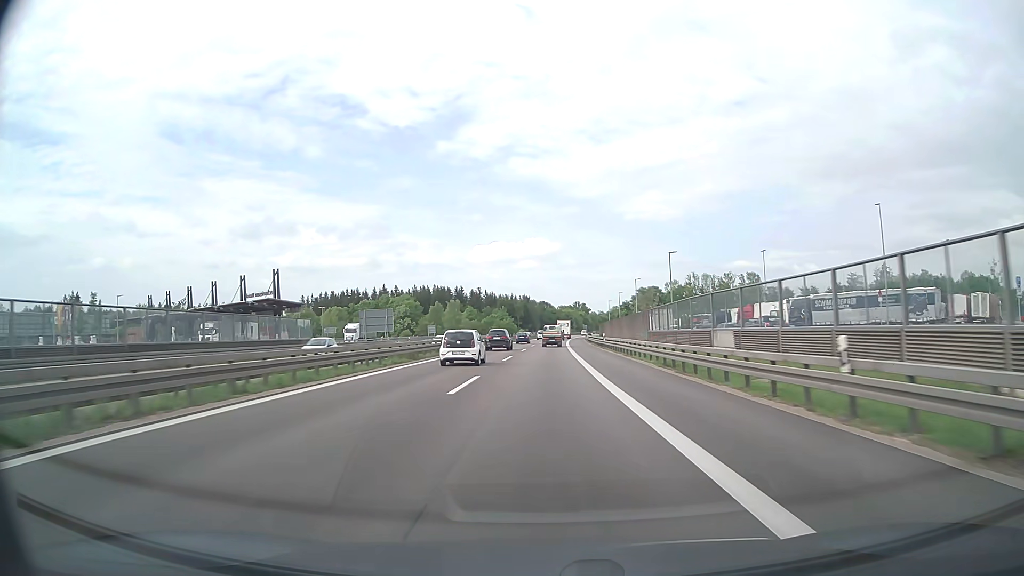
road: motorway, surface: asphalt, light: Day
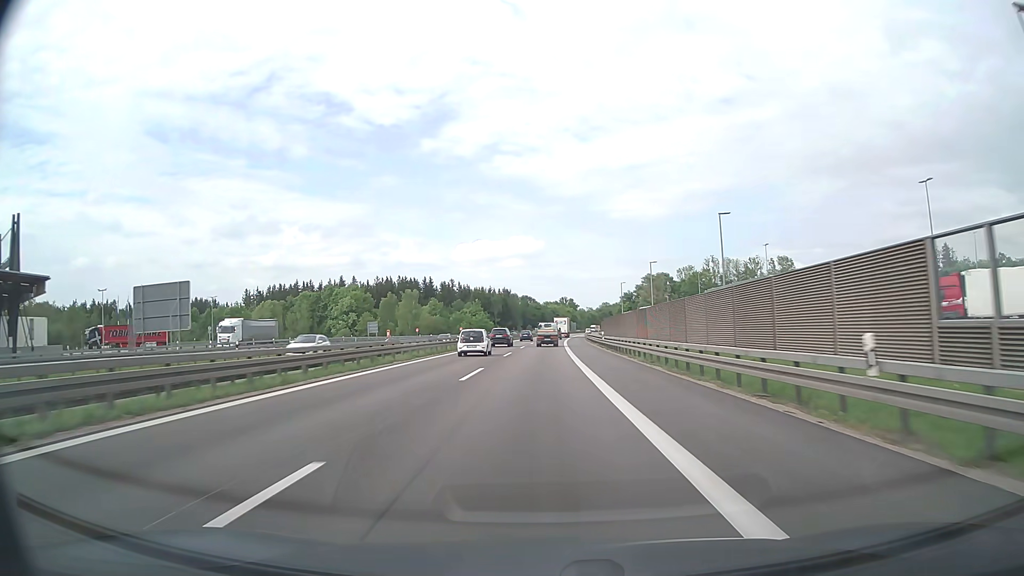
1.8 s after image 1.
(+0.6, +50.3) m; +1°
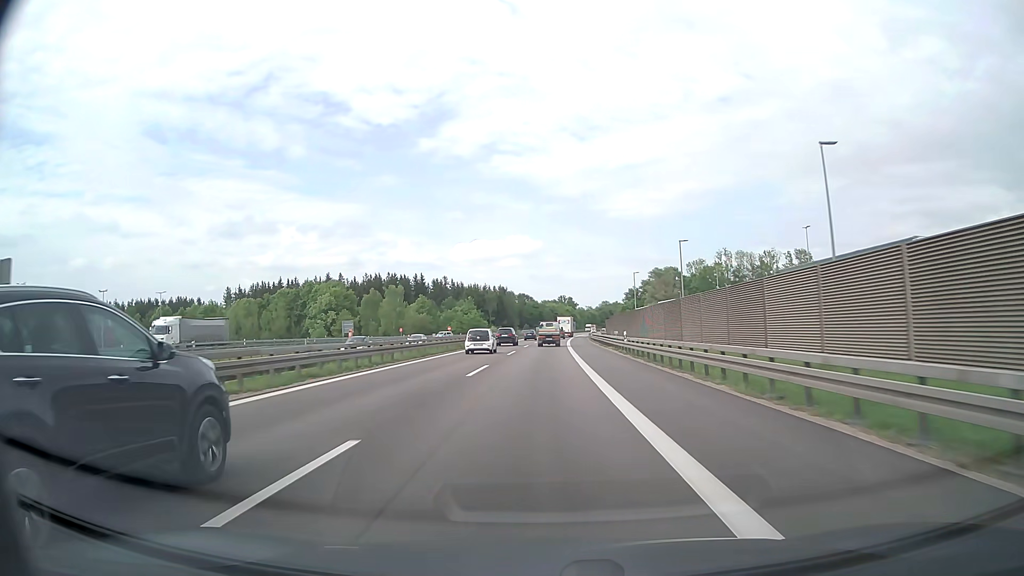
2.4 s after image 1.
(0.0, +16.6) m; 0°
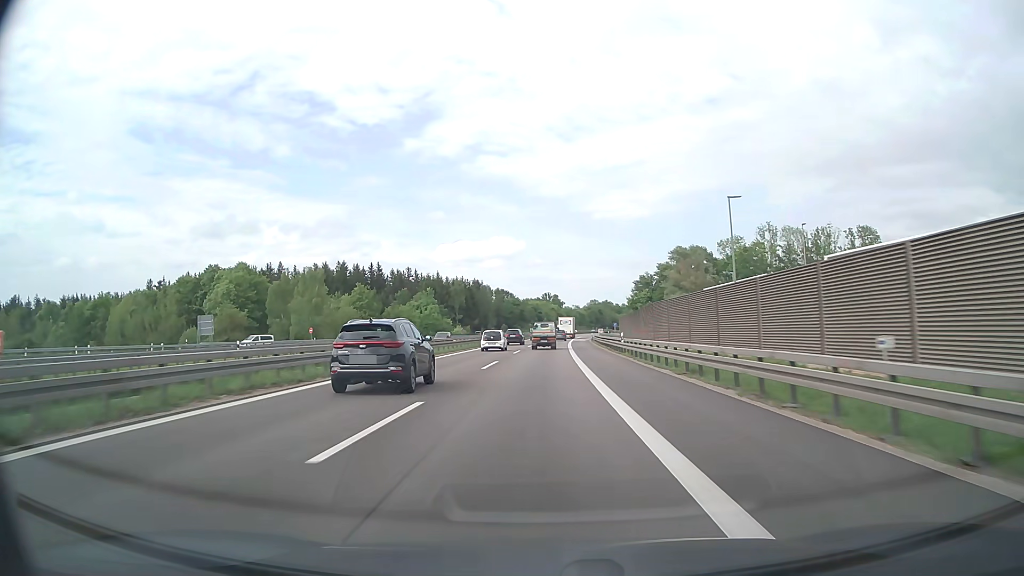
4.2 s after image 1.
(+0.5, +49.4) m; +1°
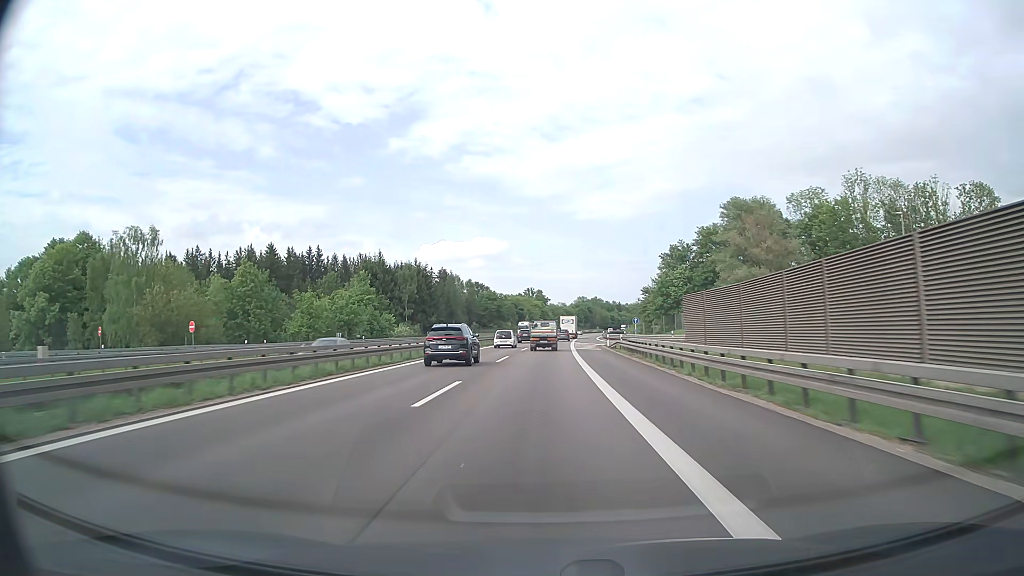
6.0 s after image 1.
(+0.6, +48.9) m; +1°
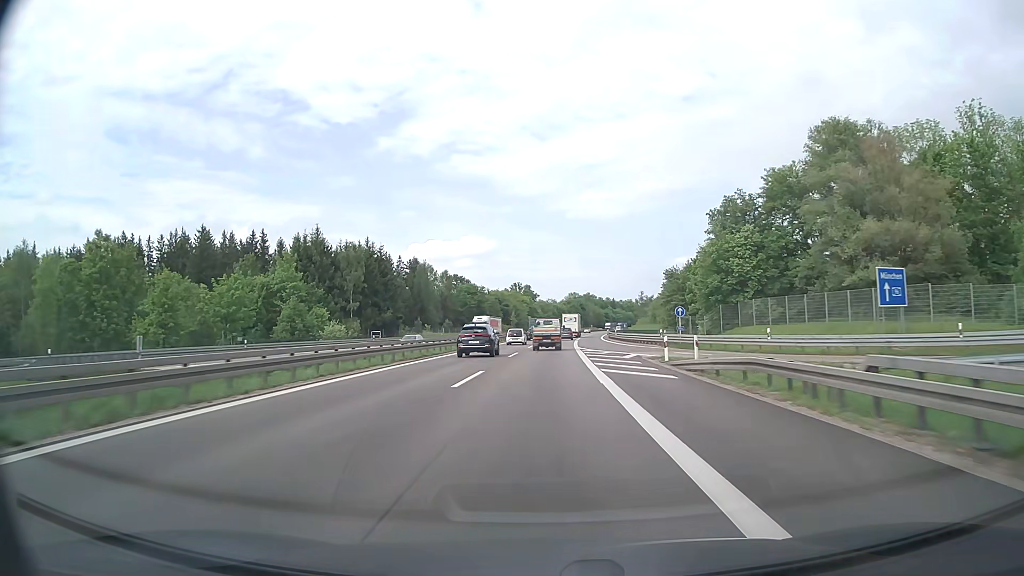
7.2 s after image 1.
(+0.3, +32.2) m; +1°
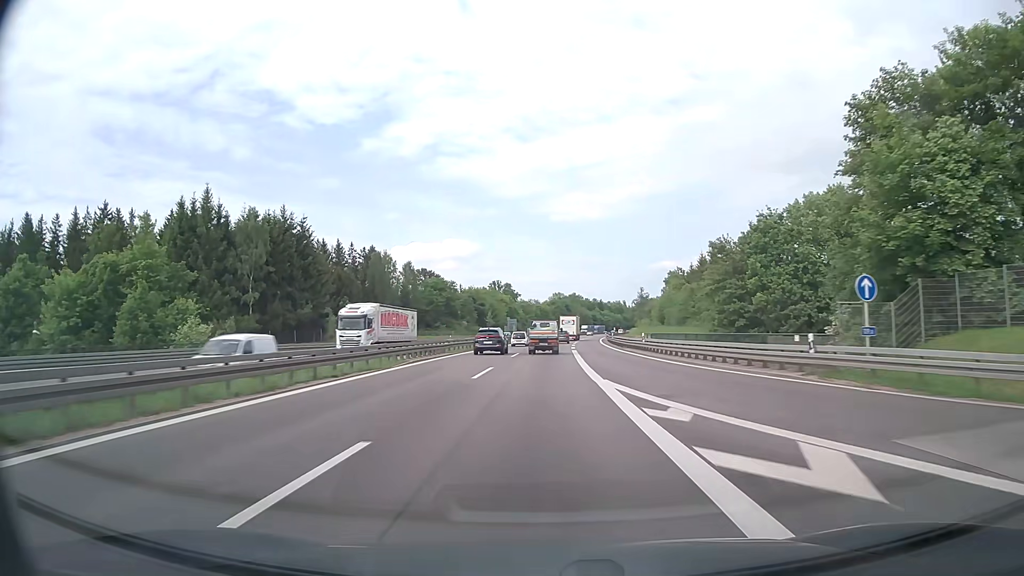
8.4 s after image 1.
(+0.4, +31.8) m; +1°
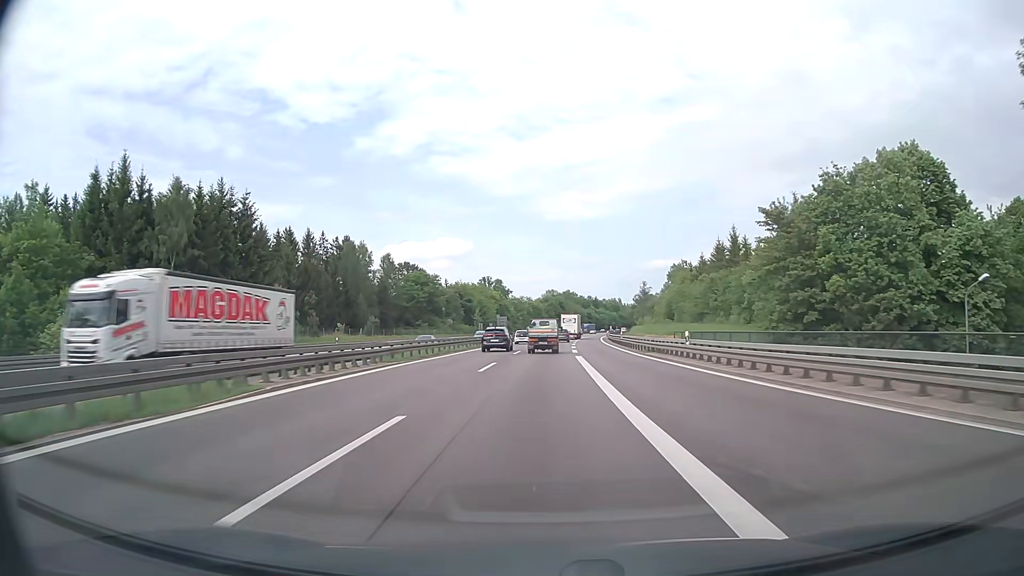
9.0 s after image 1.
(+0.1, +15.7) m; +1°
(0, +10) (0, +20) (0, +30) (0, +40) (+1, +50) (+1, +60) (+2, +70) (+2, +80) (+3, +90) (+3, +100) m
